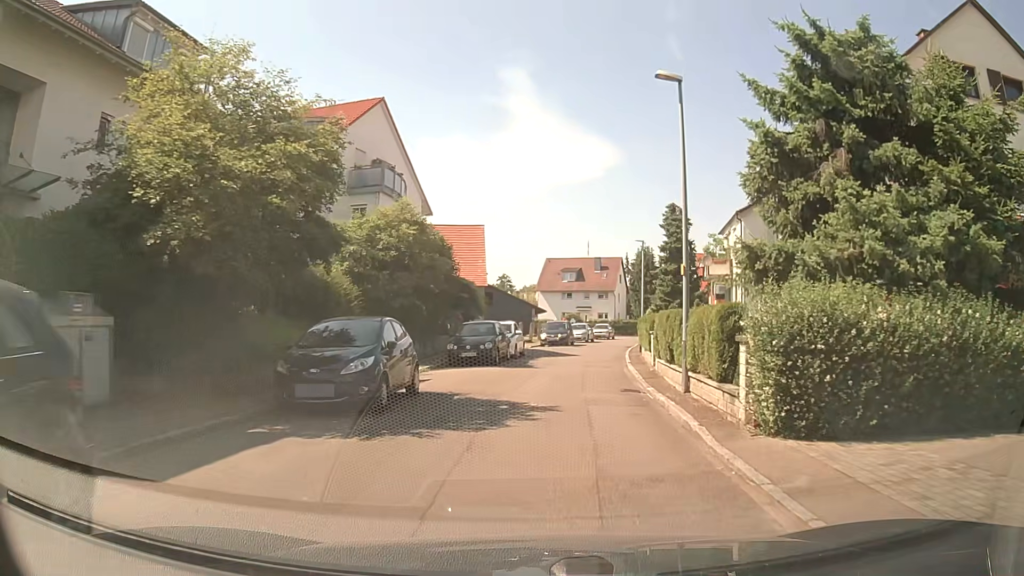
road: residential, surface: asphalt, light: Day
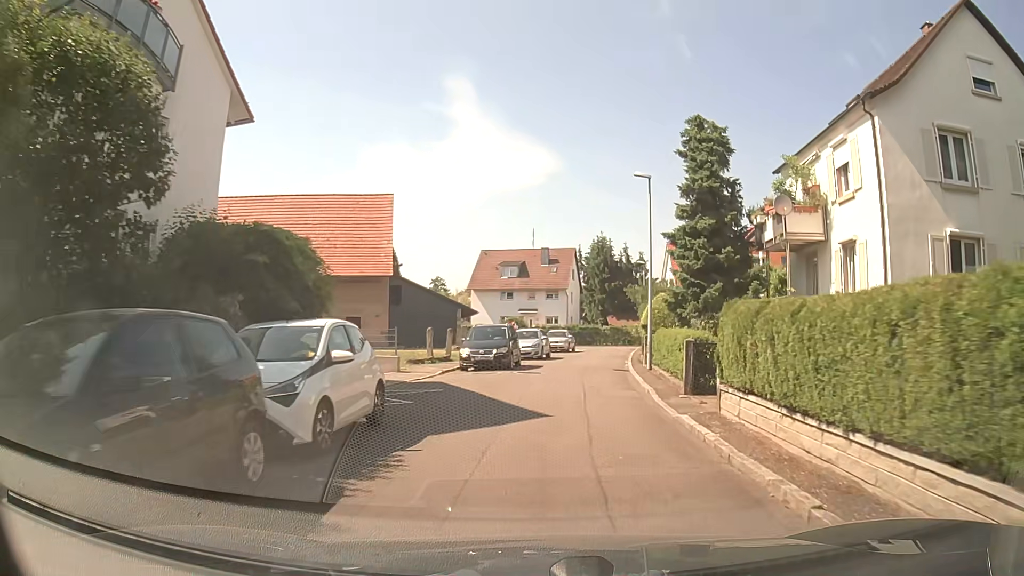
(+0.6, +19.3) m; +5°
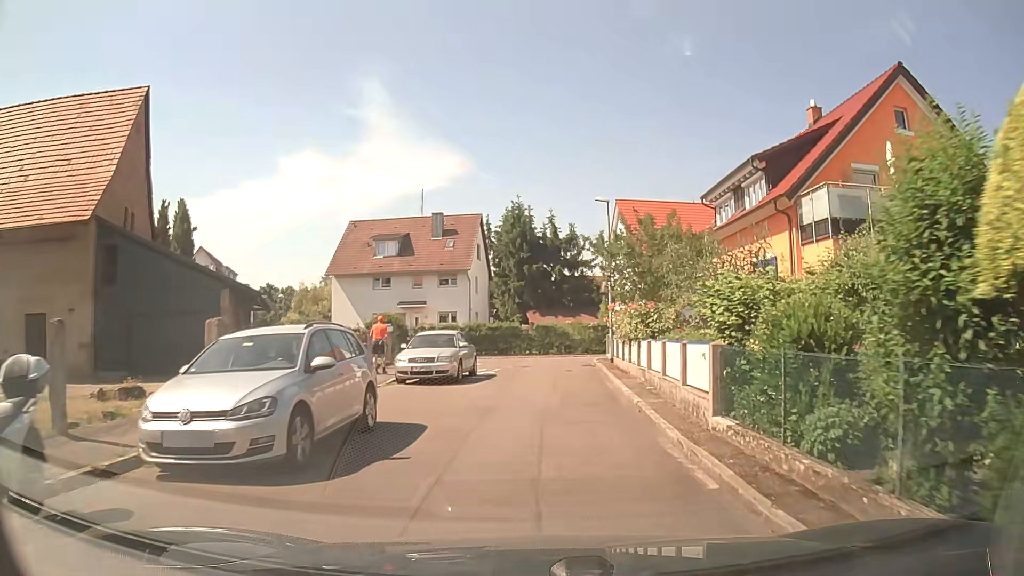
(+1.3, +24.4) m; +6°
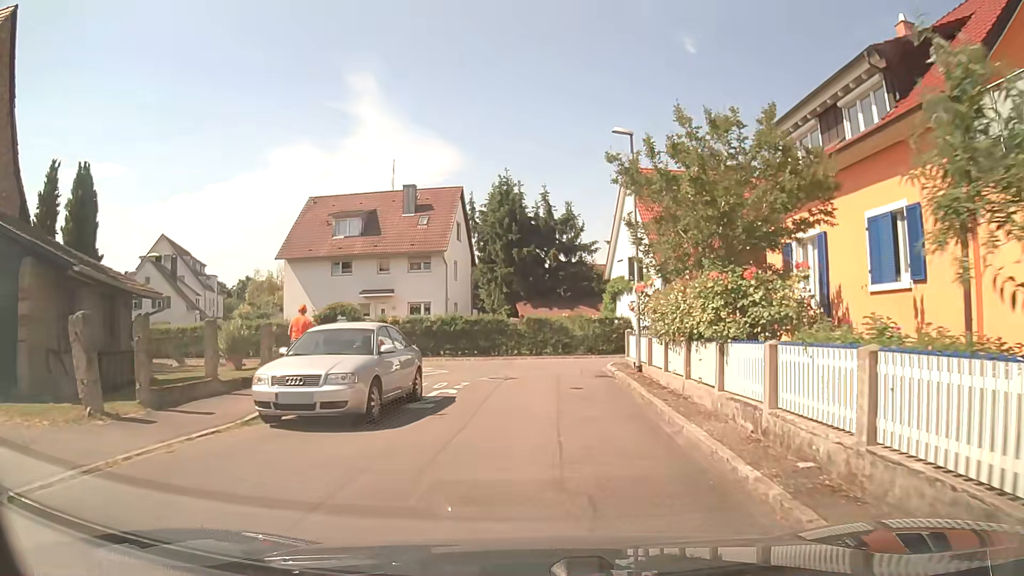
(+0.1, +8.9) m; +1°
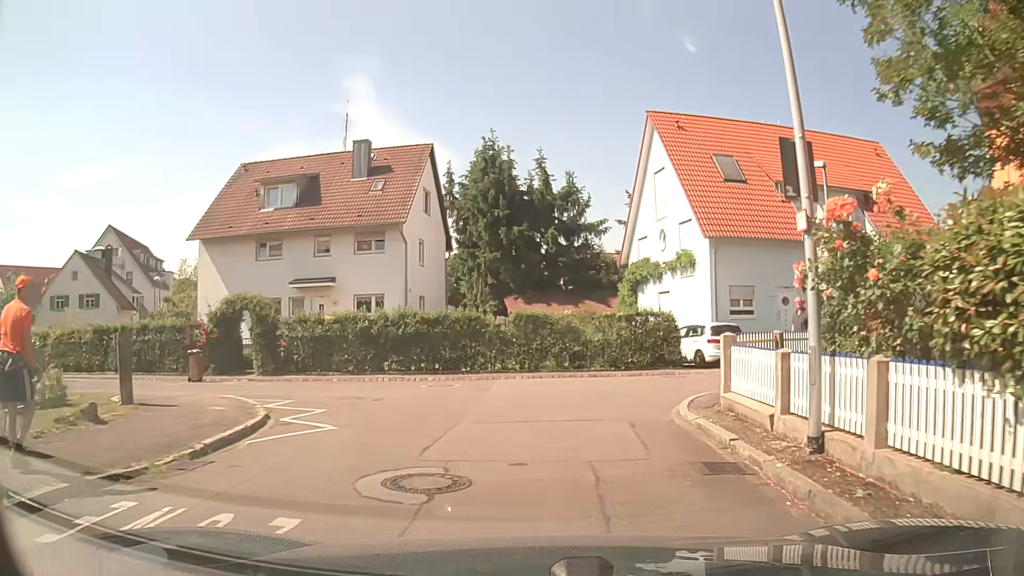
(0.0, +11.4) m; +1°
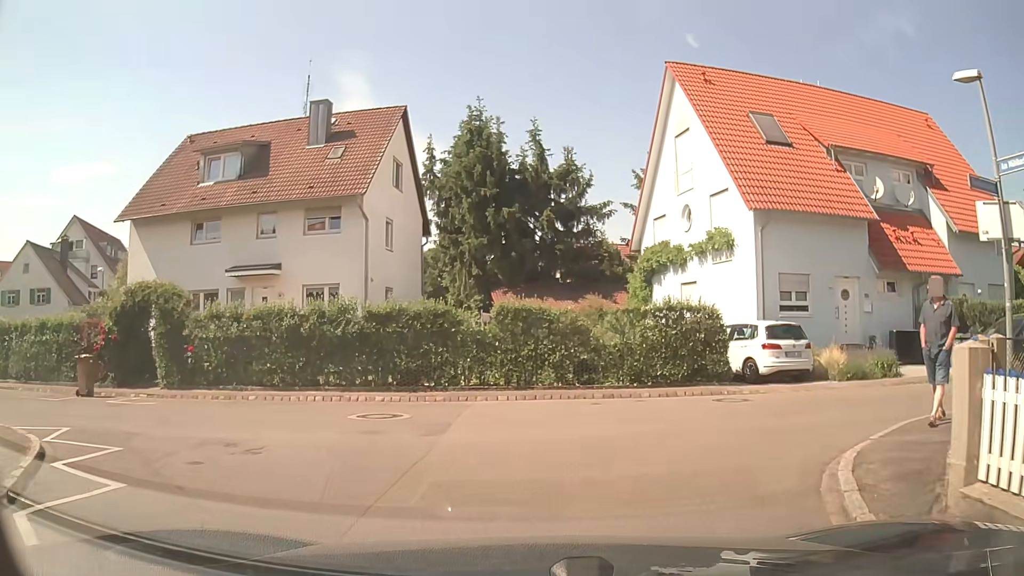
(0.0, +6.0) m; 0°
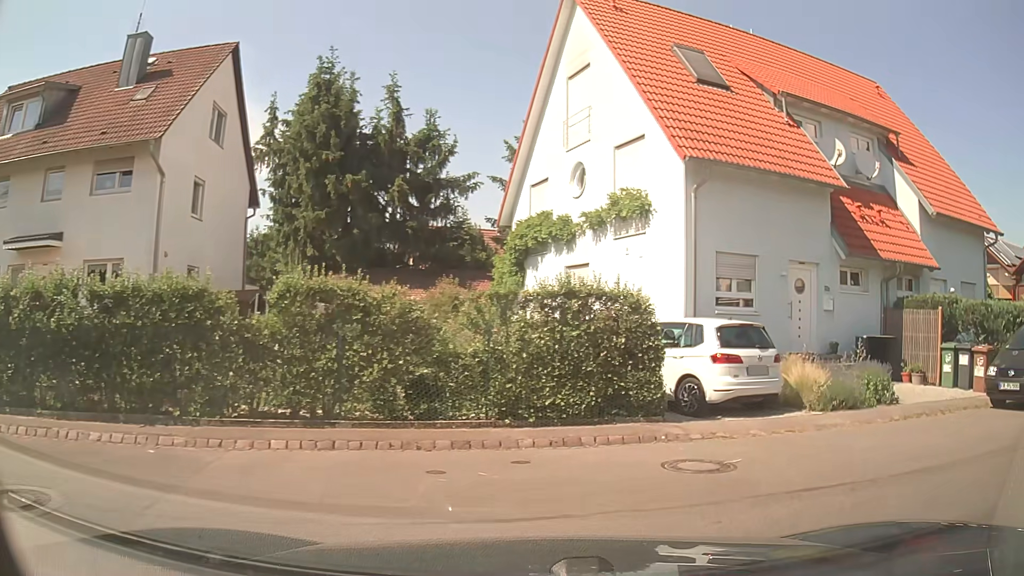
(+0.4, +6.0) m; +12°
